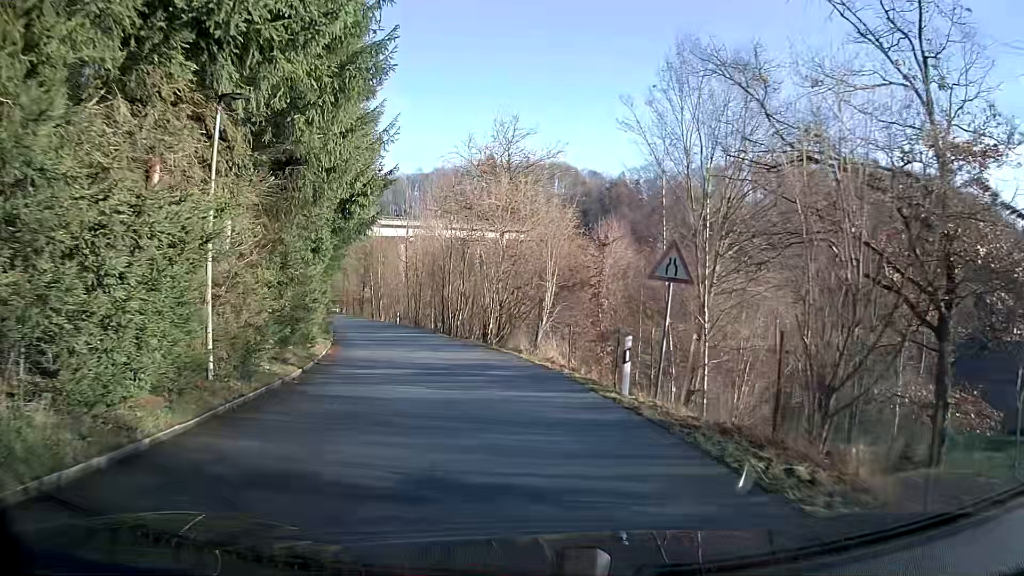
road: residential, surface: asphalt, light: Day
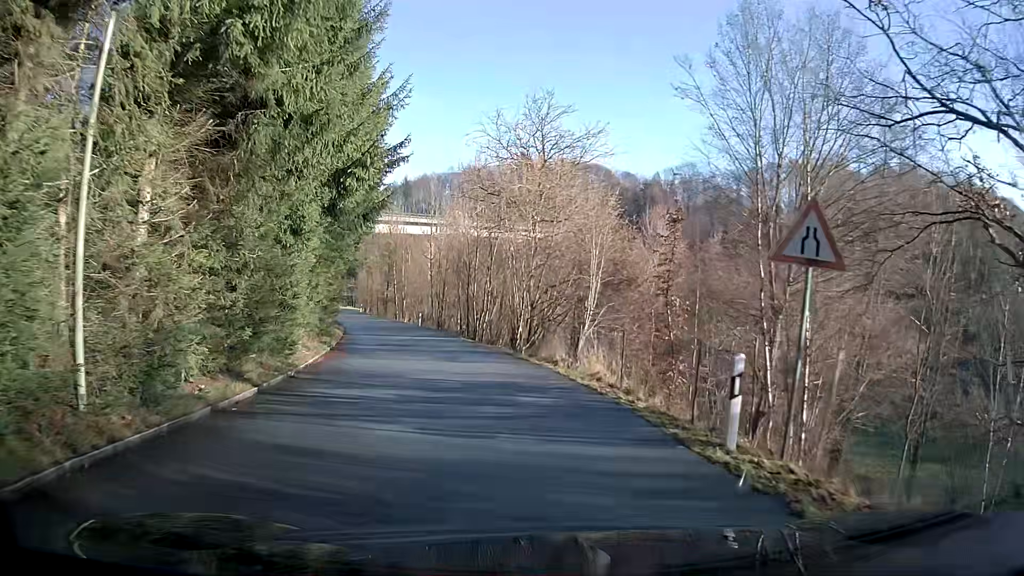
(-0.1, +4.6) m; -3°
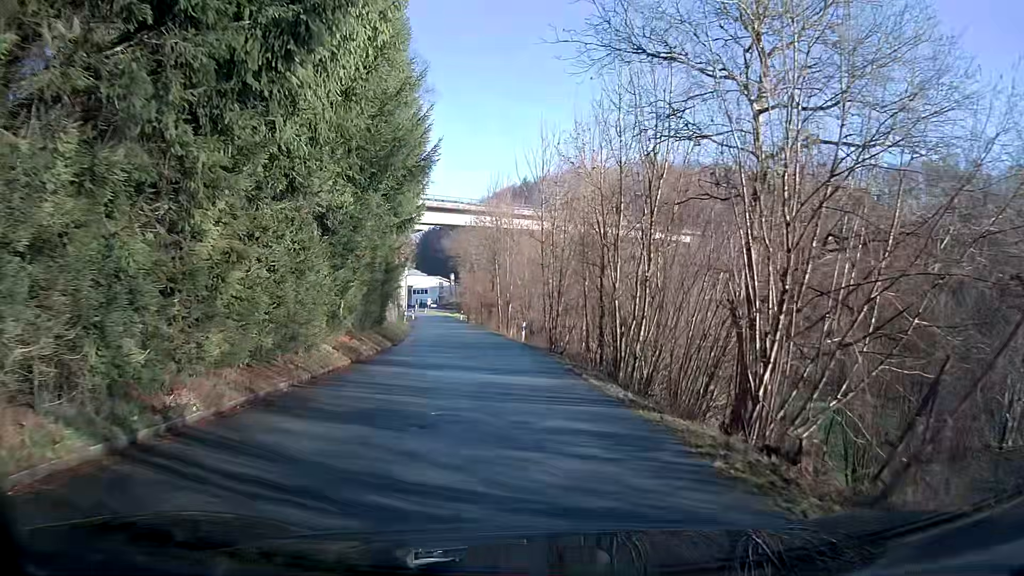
(-1.7, +18.3) m; -9°
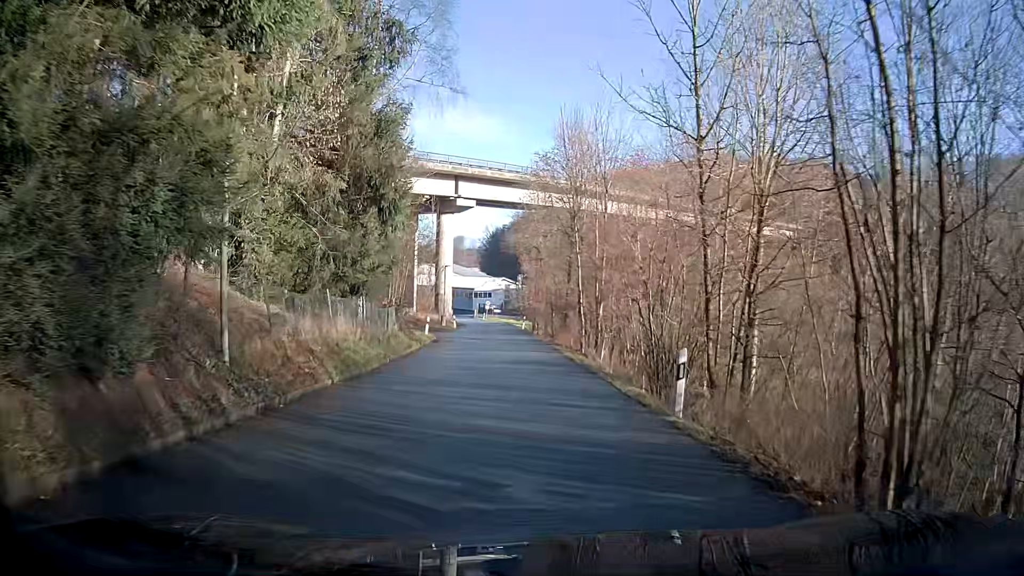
(-0.8, +23.1) m; -6°
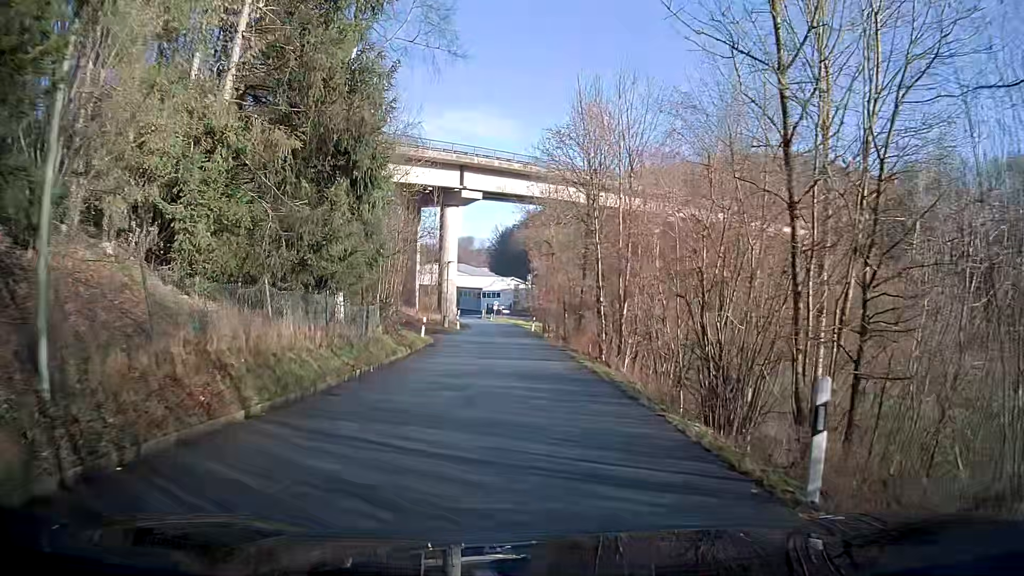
(0.0, +4.7) m; -1°
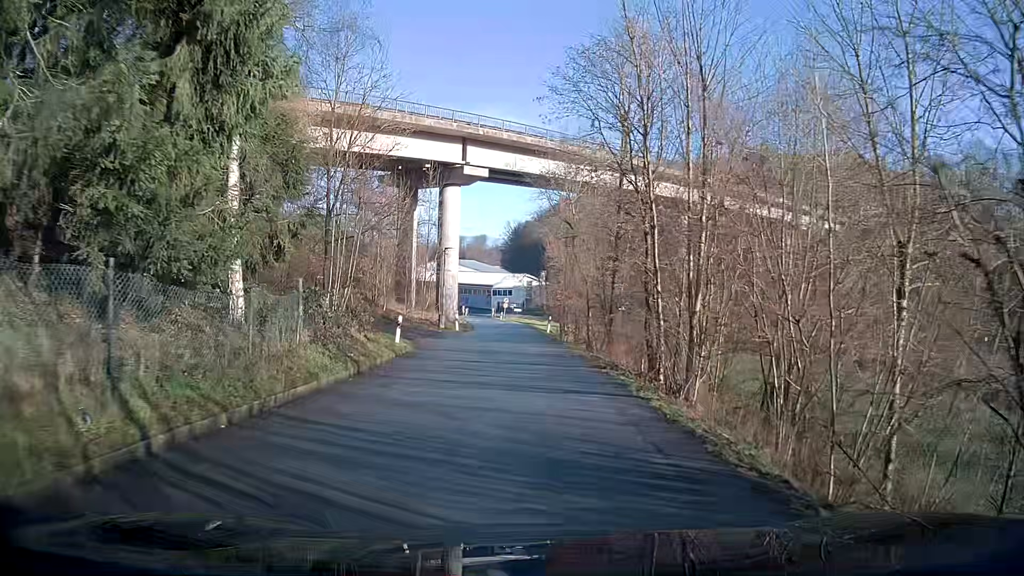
(-0.1, +9.3) m; -1°
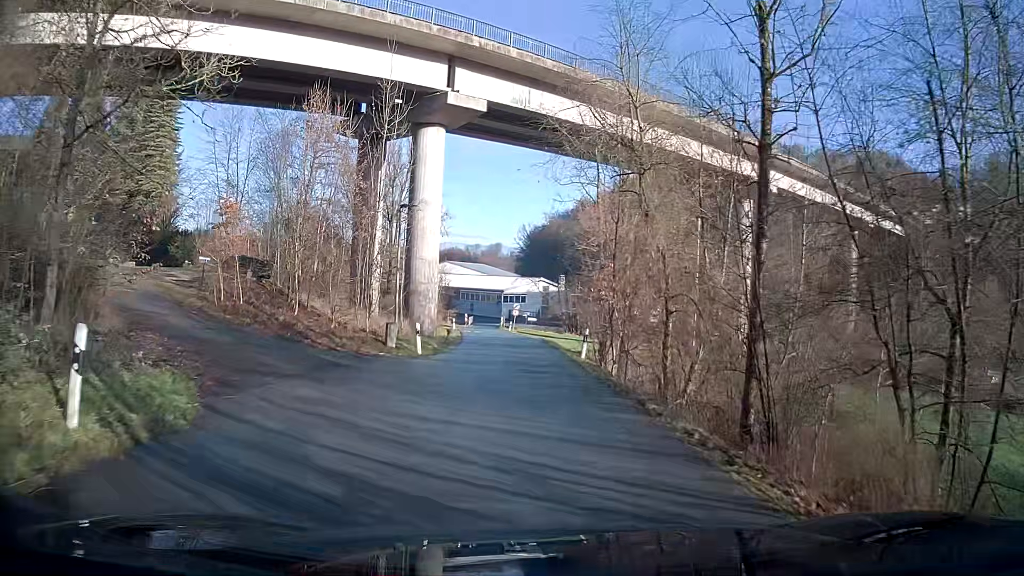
(-0.3, +18.5) m; -1°
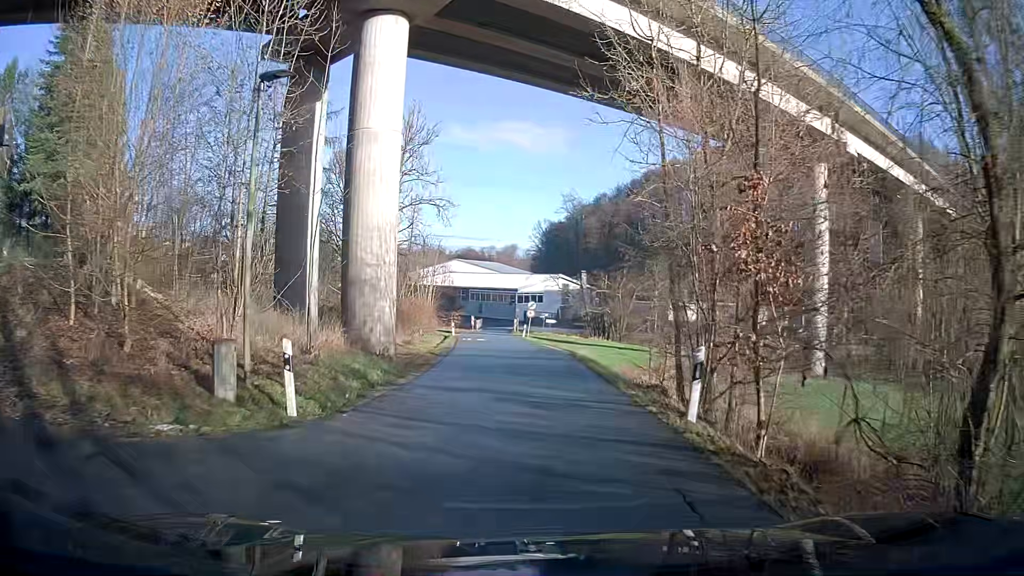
(-0.1, +13.9) m; -1°
(0, +10) (0, +20) (-1, +30) (-2, +40) (-3, +50) (-4, +60) (-4, +70) (-4, +80) (-4, +90) (-6, +100) m
